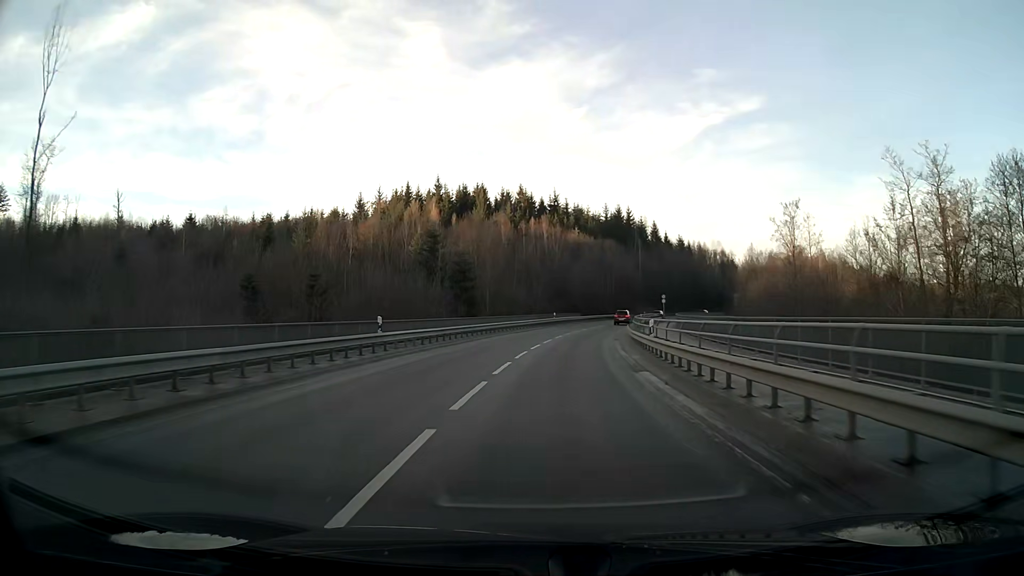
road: secondary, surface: asphalt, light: Day
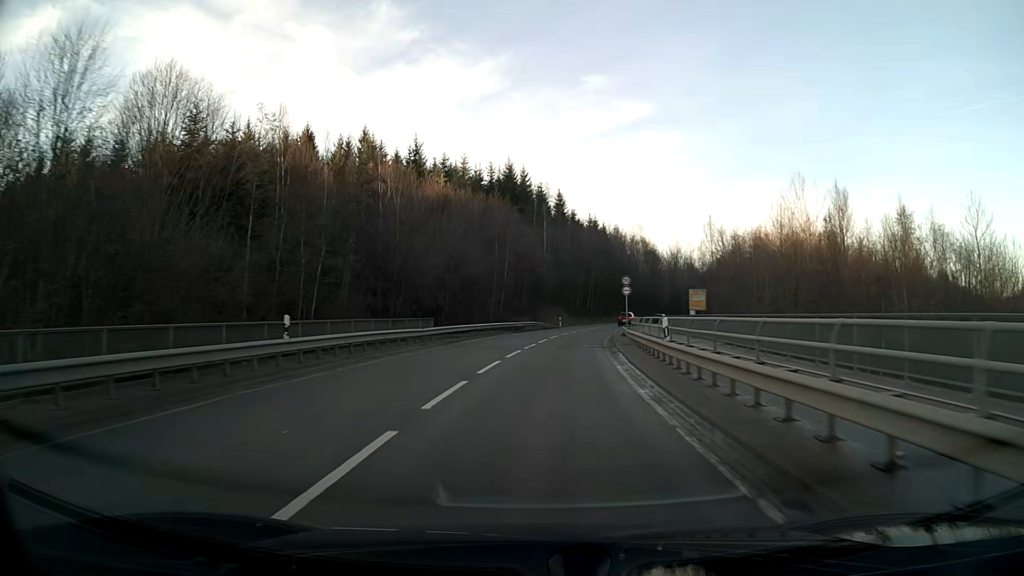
(+4.9, +54.0) m; +10°
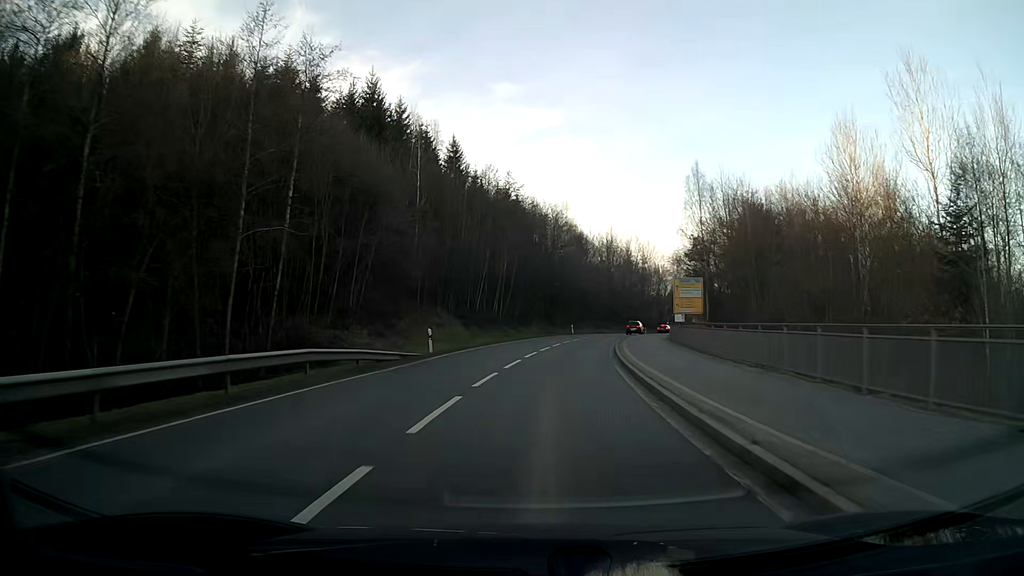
(+3.0, +43.2) m; +8°
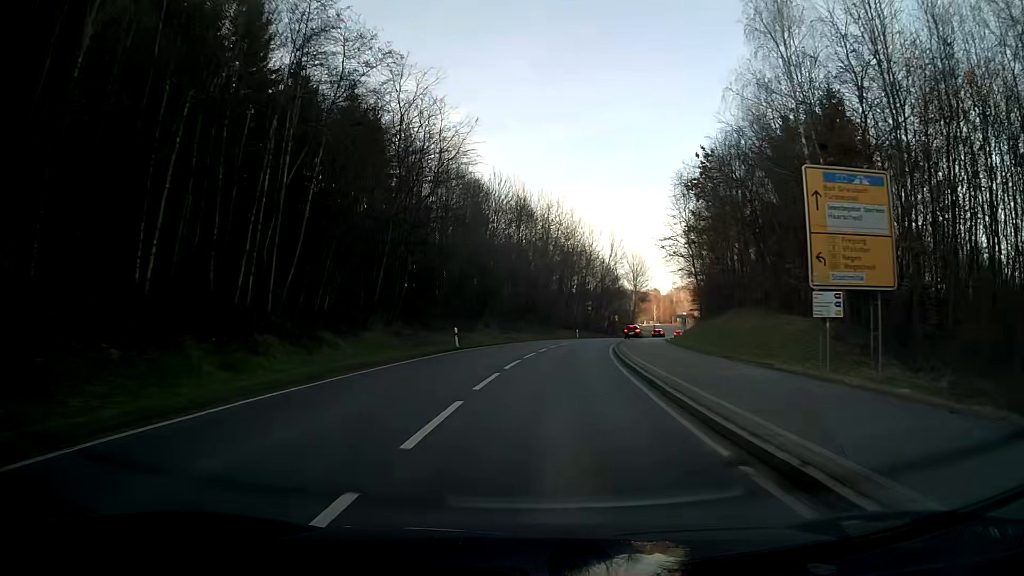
(+3.2, +42.8) m; +9°
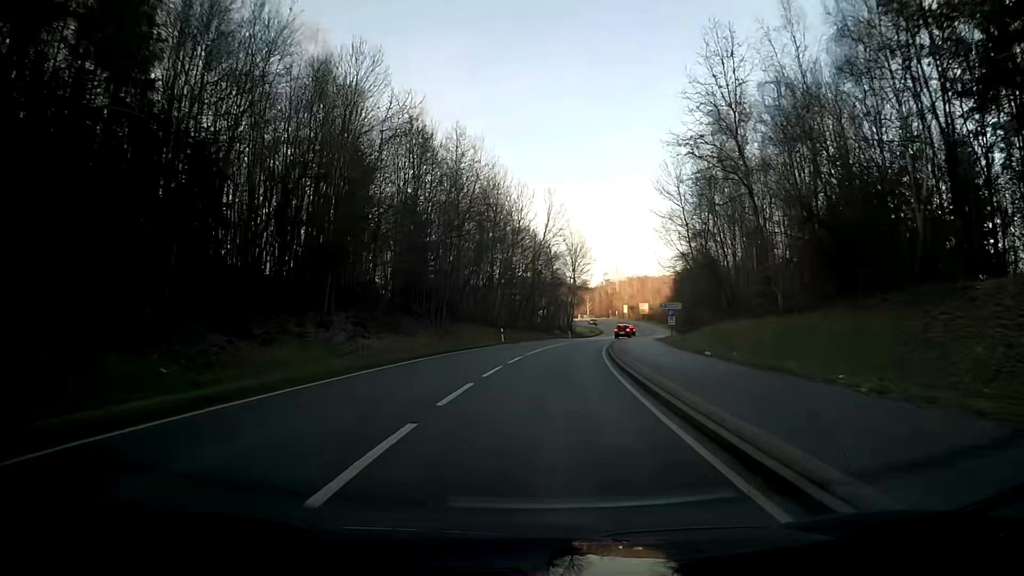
(+1.8, +32.3) m; +6°
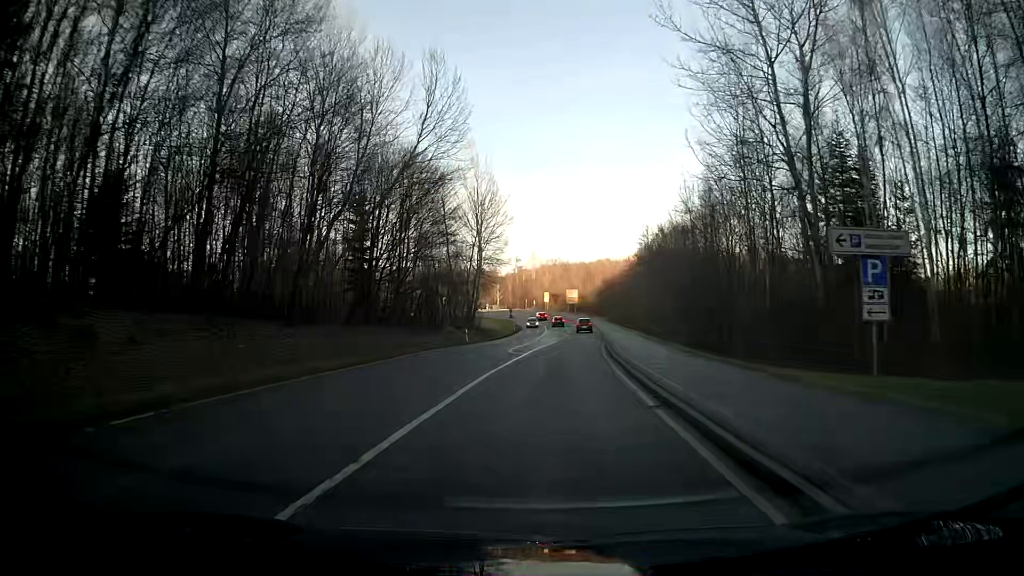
(+2.9, +43.7) m; +8°
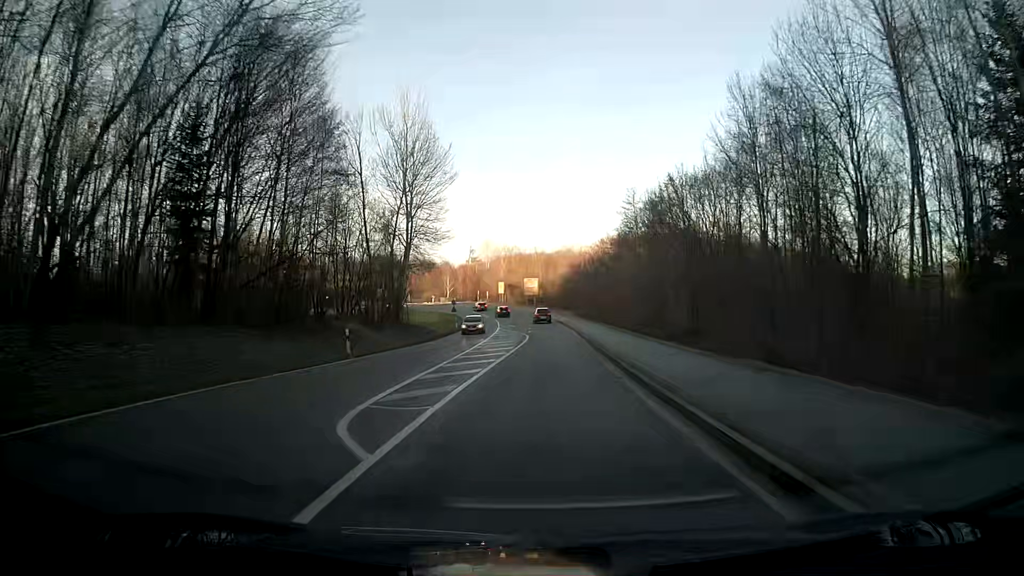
(+0.7, +22.1) m; +3°
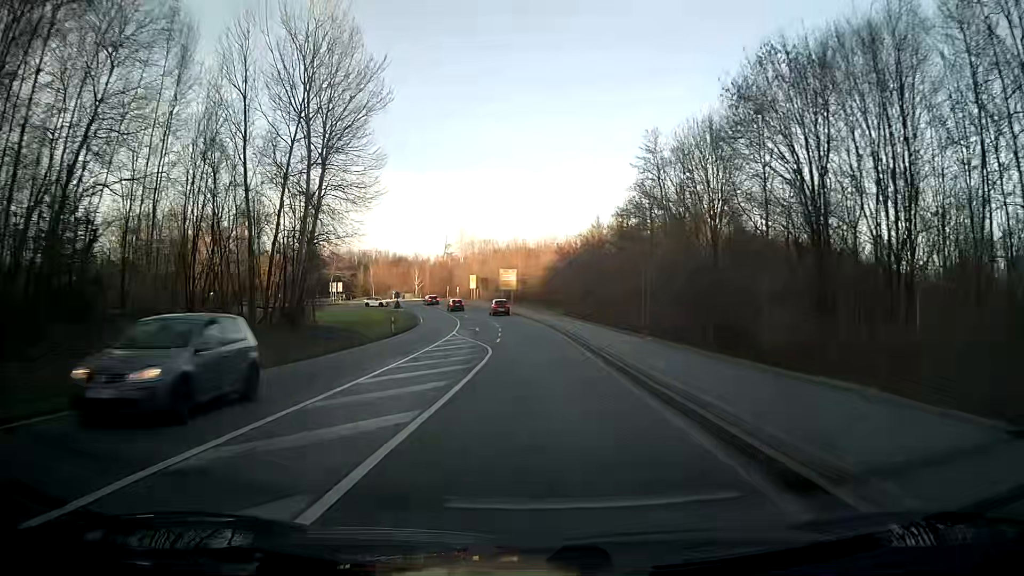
(+0.3, +22.1) m; +1°
(0, +10) (0, +20) (0, +30) (-1, +40) (-1, +50) (-3, +60) (-4, +70) (-7, +79) (-9, +89) (-13, +99) m
